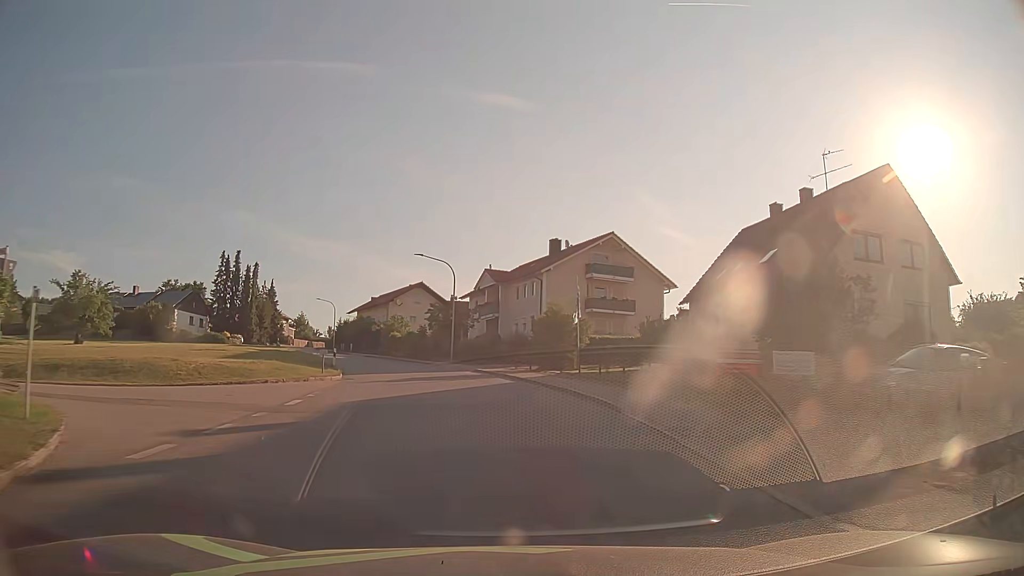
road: tertiary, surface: asphalt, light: Day
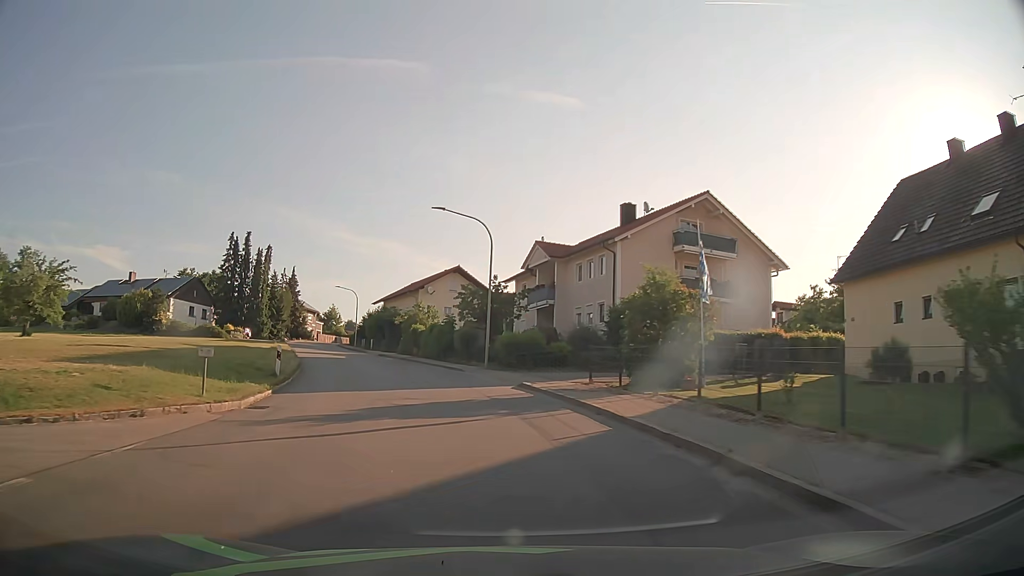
(-0.5, +15.0) m; -4°
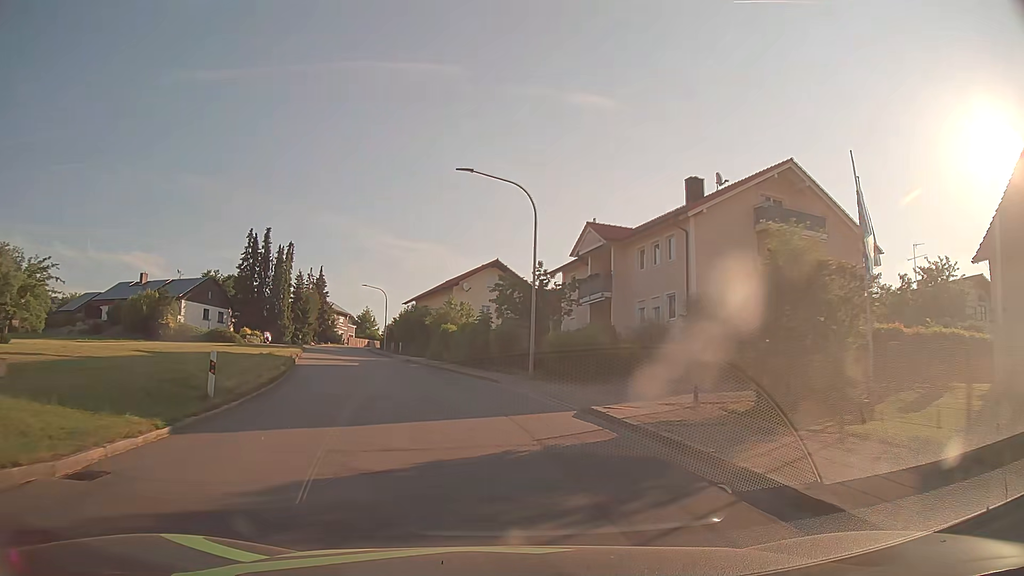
(-0.2, +7.6) m; -3°
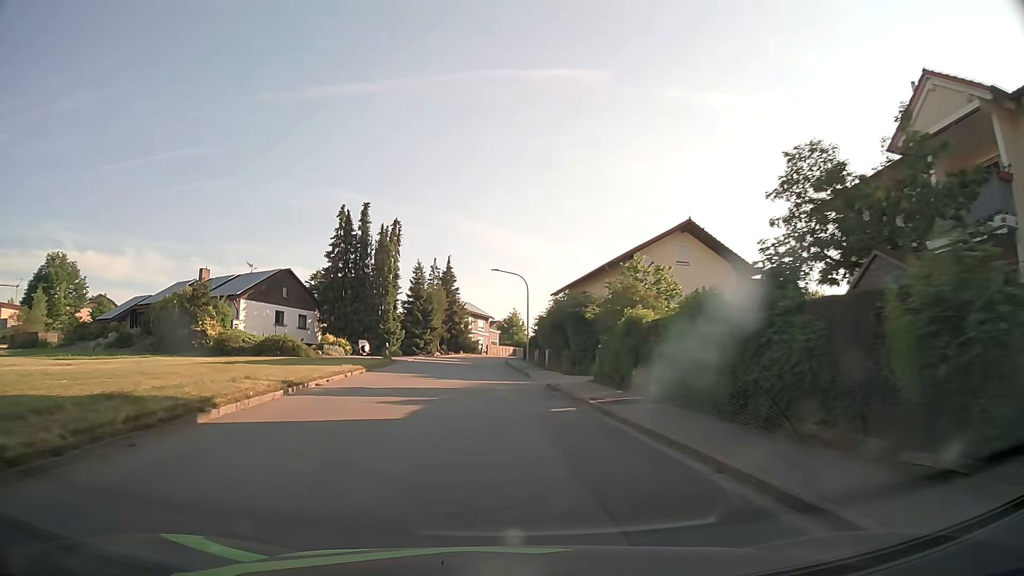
(-2.5, +22.5) m; -13°
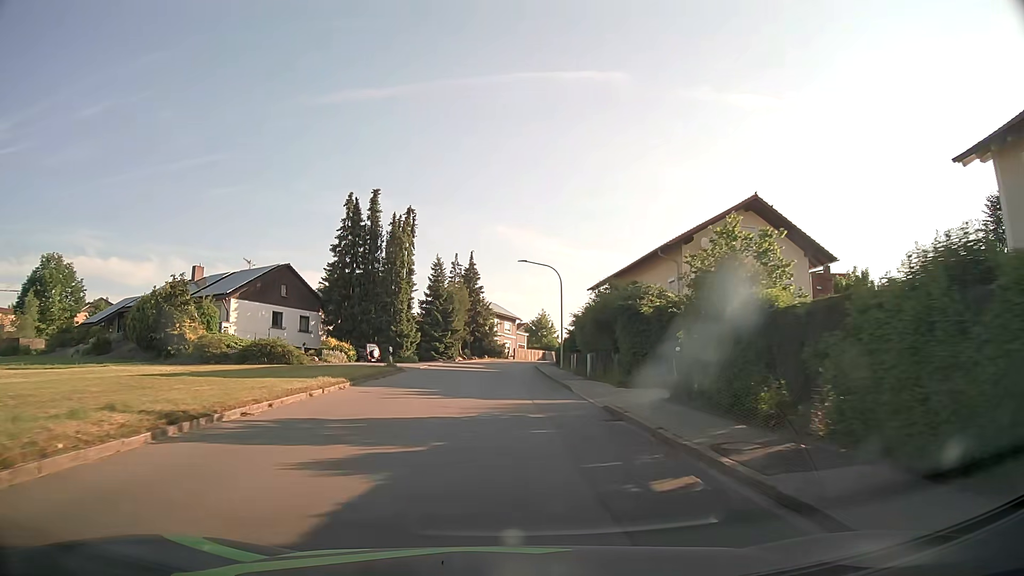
(-0.2, +7.6) m; -3°
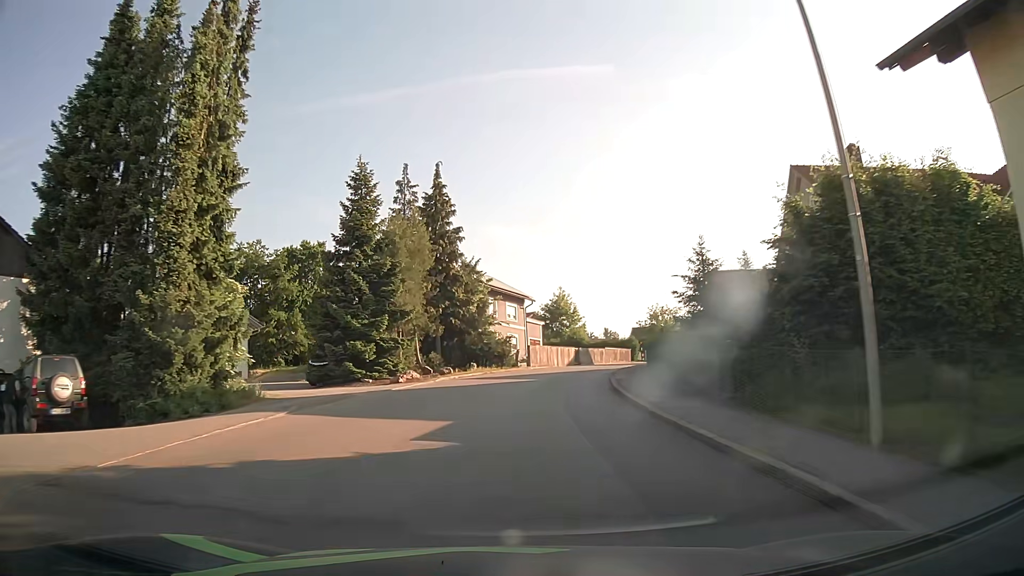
(-0.4, +38.2) m; 0°
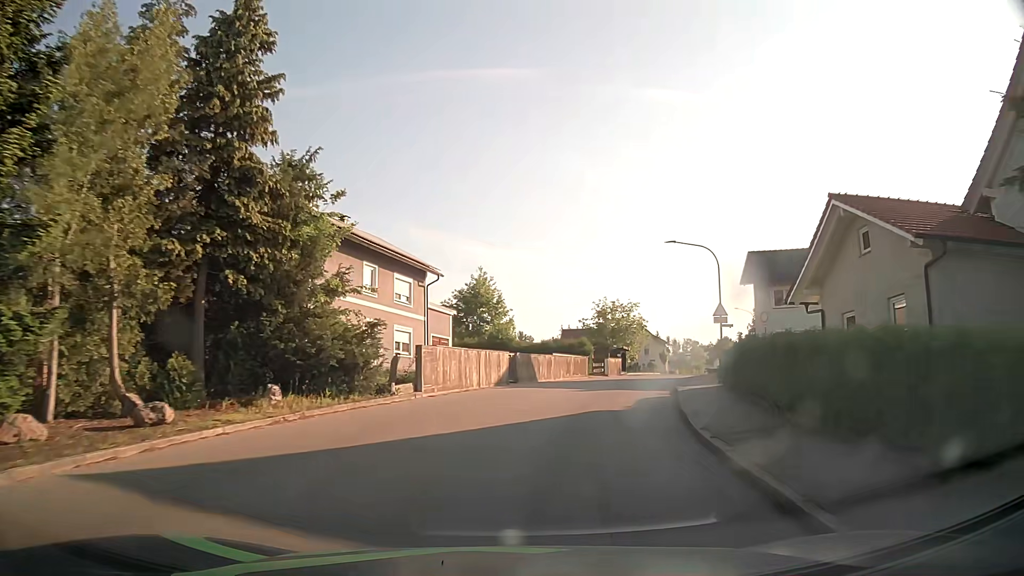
(+1.1, +22.9) m; +7°
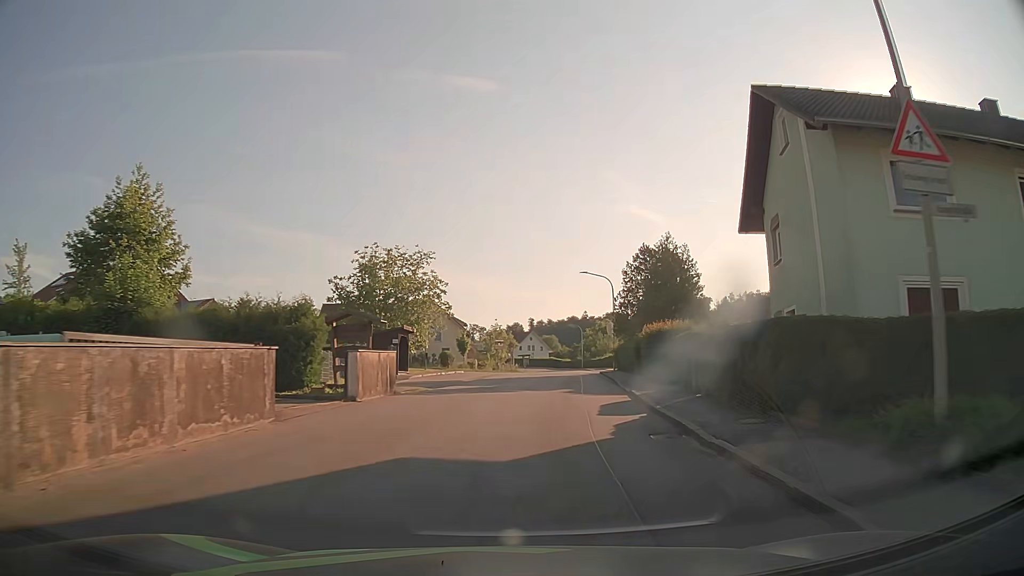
(+5.0, +30.1) m; +19°
(0, +10) (+1, +20) (+2, +30) (+3, +40) (+4, +50) (+5, +60) (+6, +70) (+7, +80) (+7, +90) (+8, +100) m
